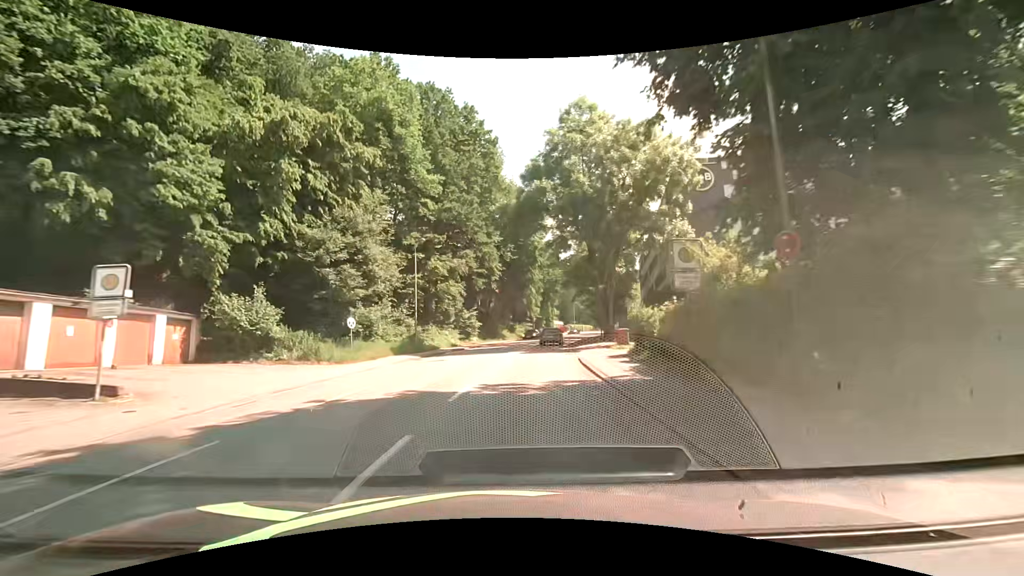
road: tertiary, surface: asphalt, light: Day
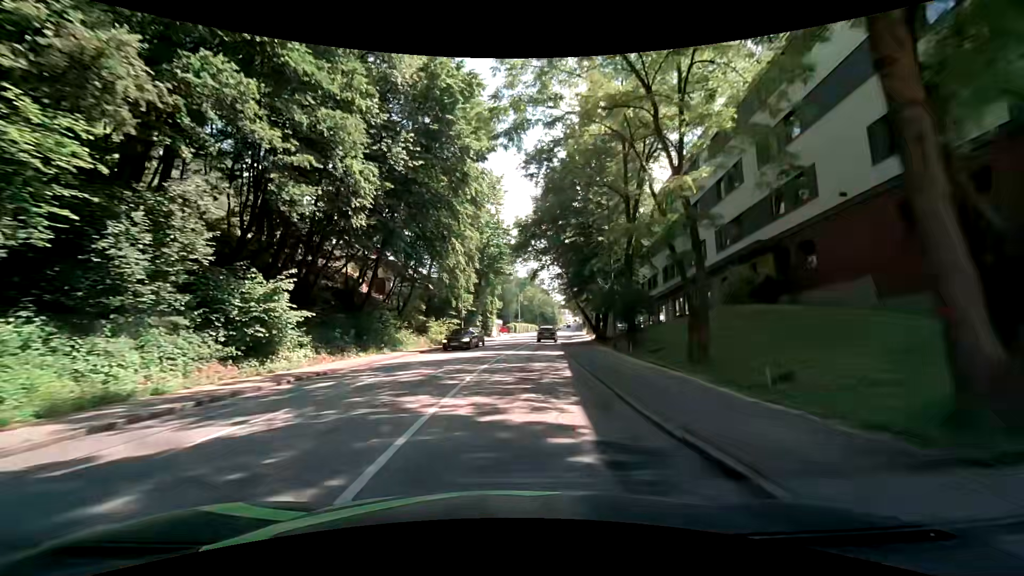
(+2.5, +33.9) m; +8°
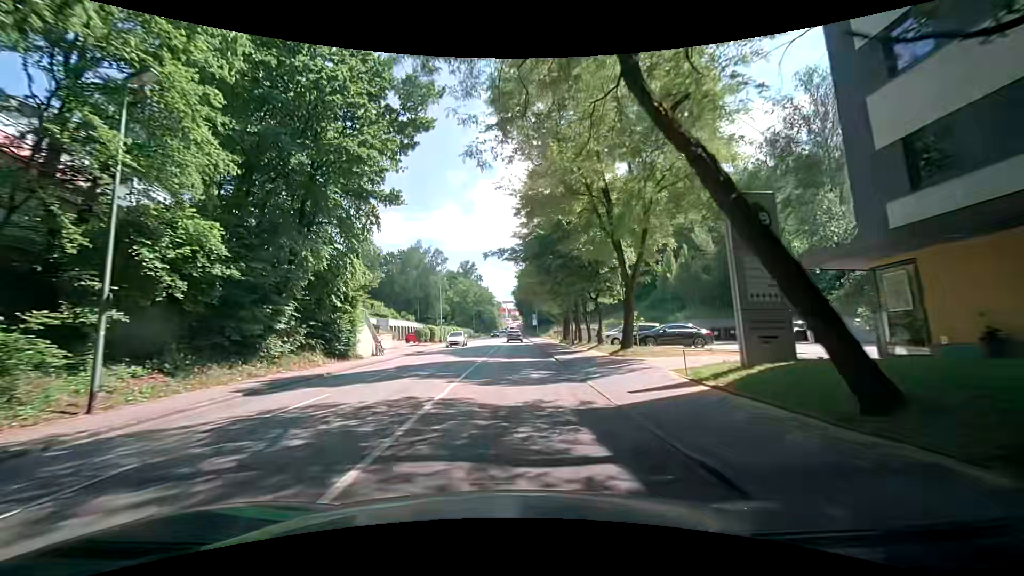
(+2.4, +39.6) m; +6°
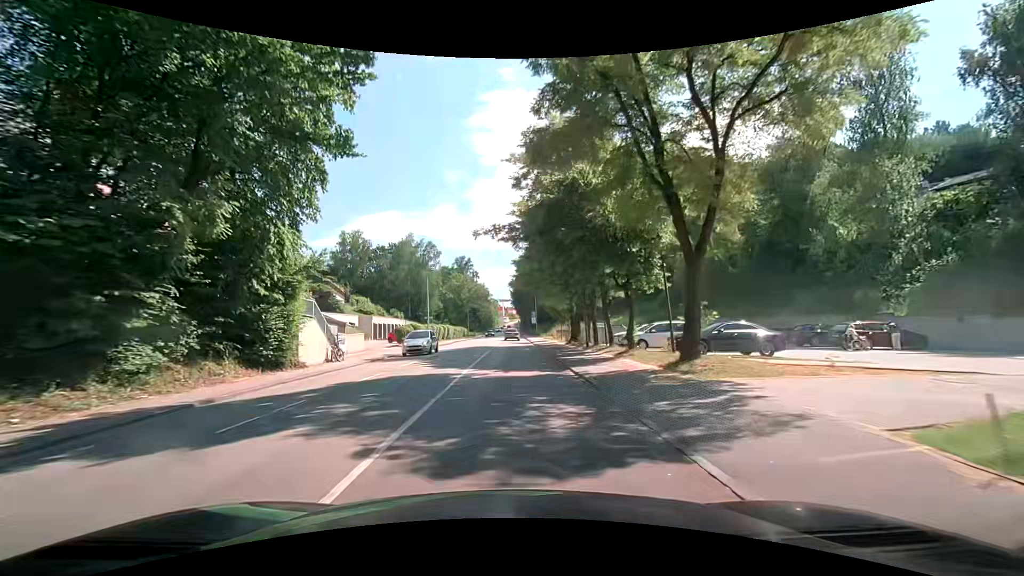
(0.0, +7.6) m; -1°
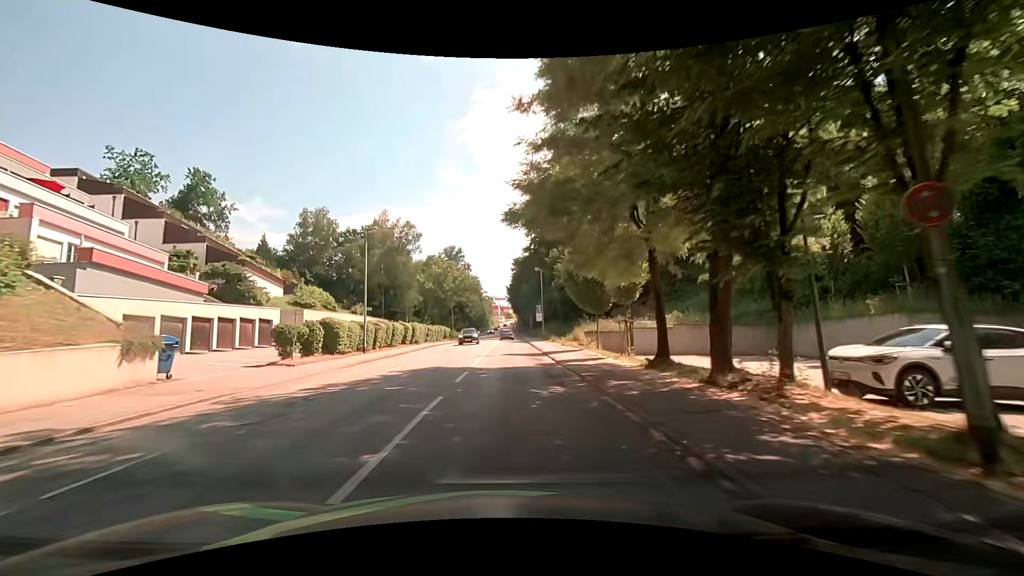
(+0.7, +22.7) m; +1°
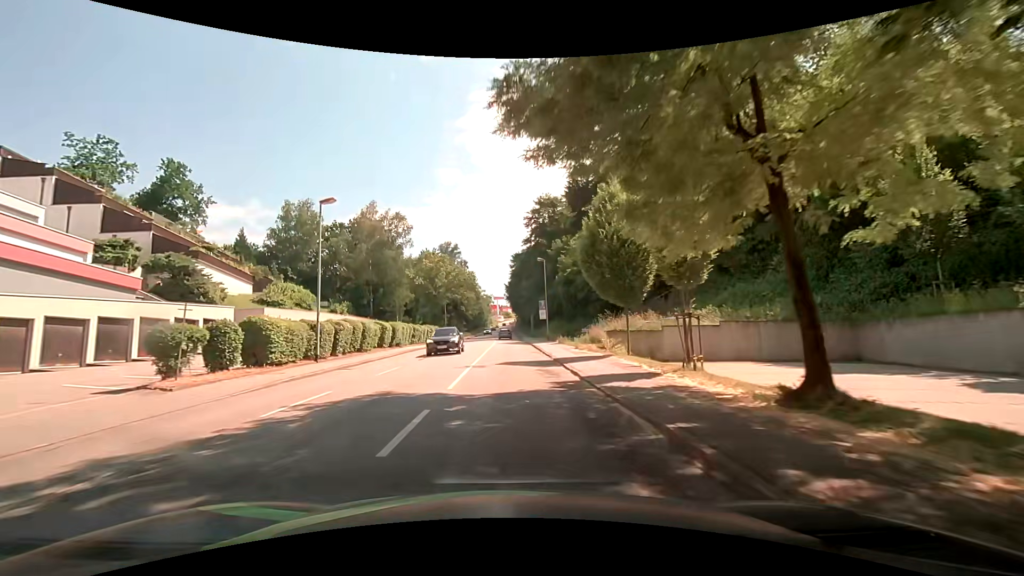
(+0.1, +7.6) m; 0°
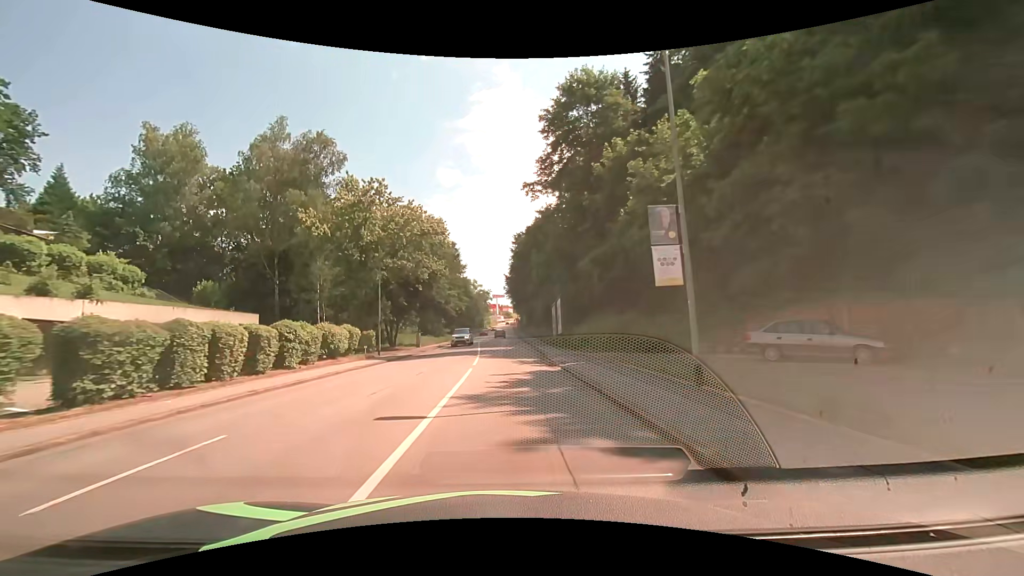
(+0.3, +38.5) m; 0°
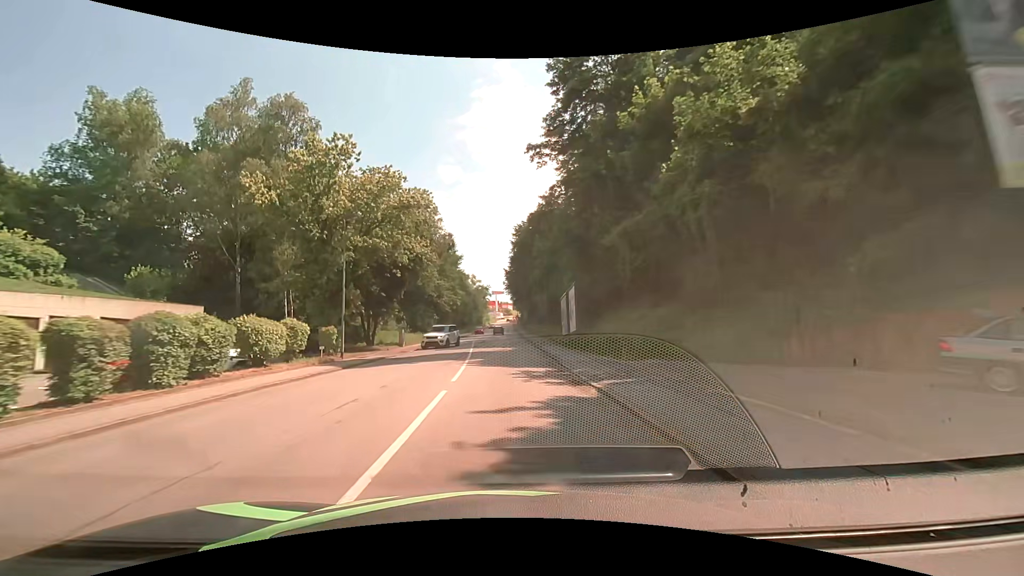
(0.0, +7.8) m; 0°
(0, +10) (0, +20) (0, +30) (0, +40) (-1, +50) (-1, +60) (-1, +70) (-2, +80) (-2, +90) (-2, +100) m
